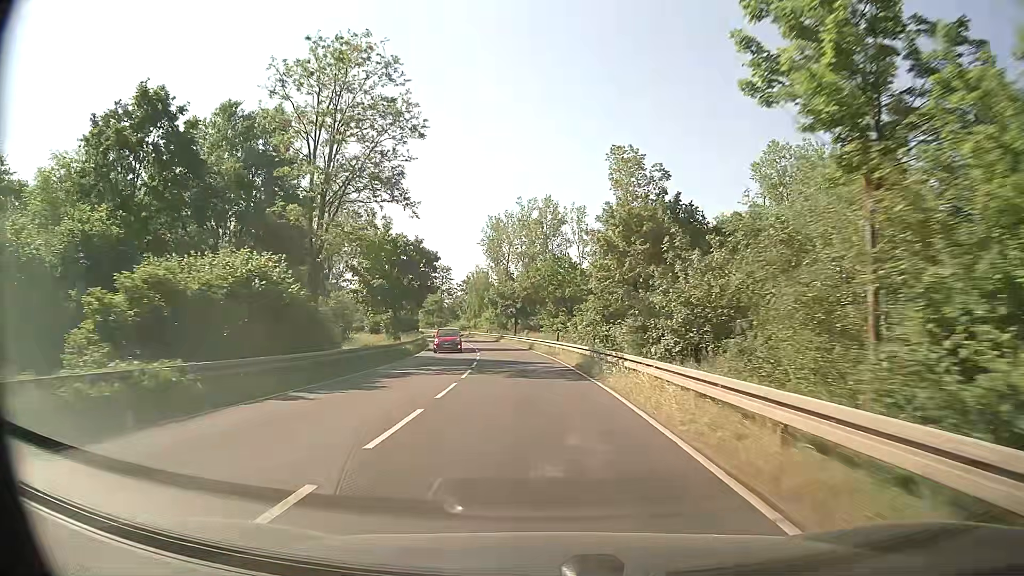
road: primary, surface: asphalt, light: Day
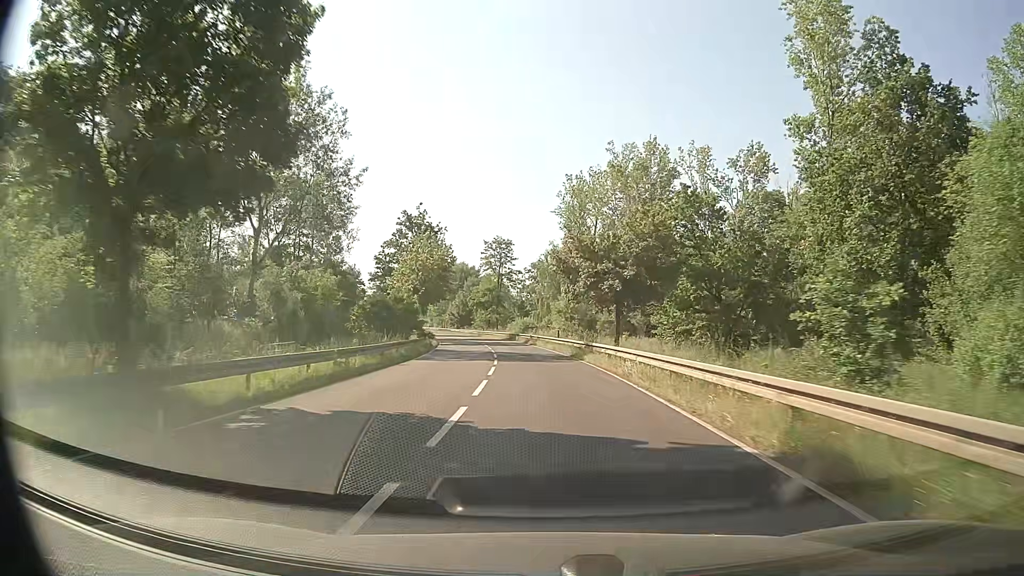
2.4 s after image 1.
(-2.5, +42.4) m; -7°
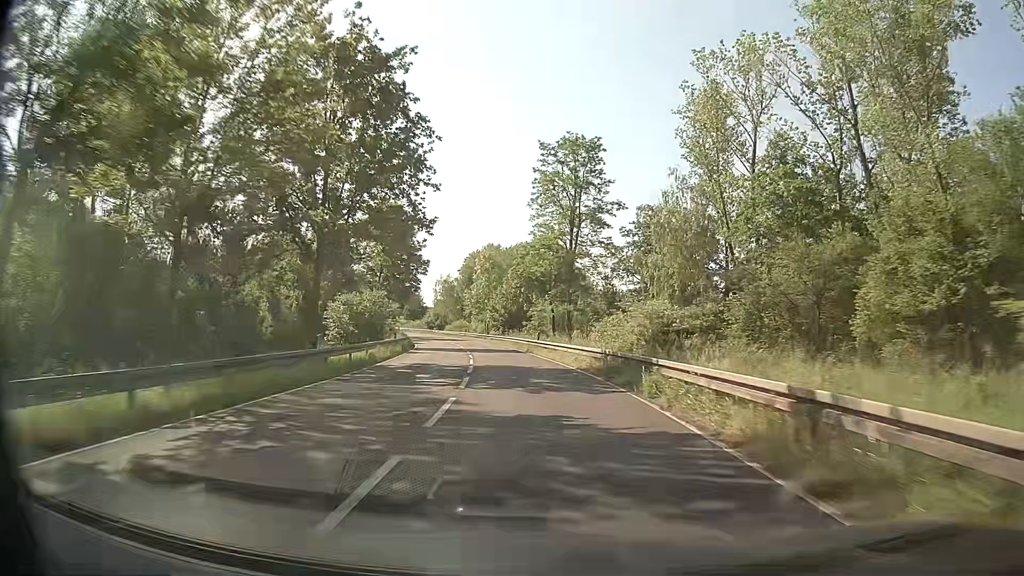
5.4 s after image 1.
(-2.7, +53.0) m; -6°
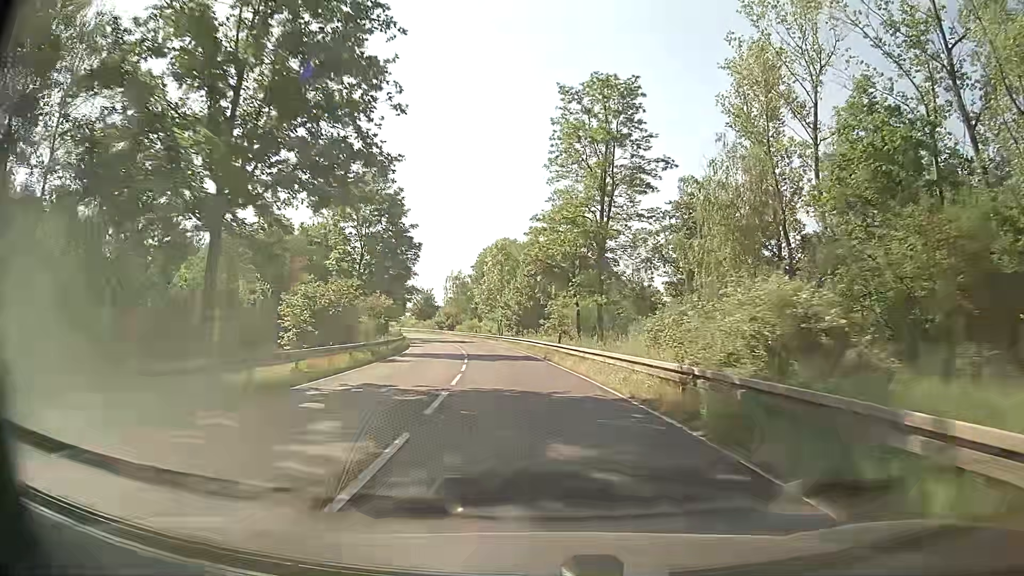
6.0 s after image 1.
(-0.2, +10.6) m; -2°
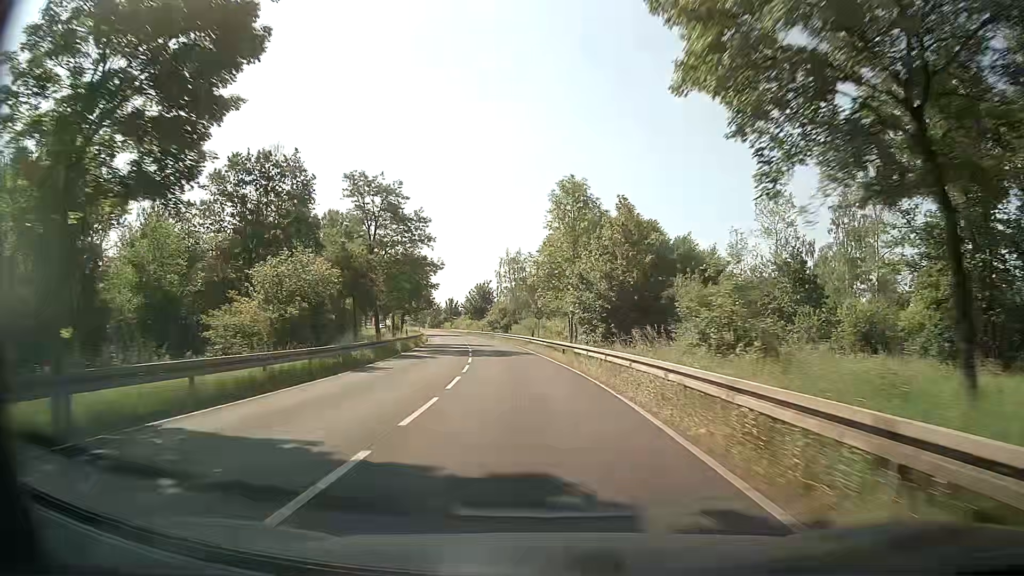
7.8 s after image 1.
(-1.6, +31.7) m; -6°
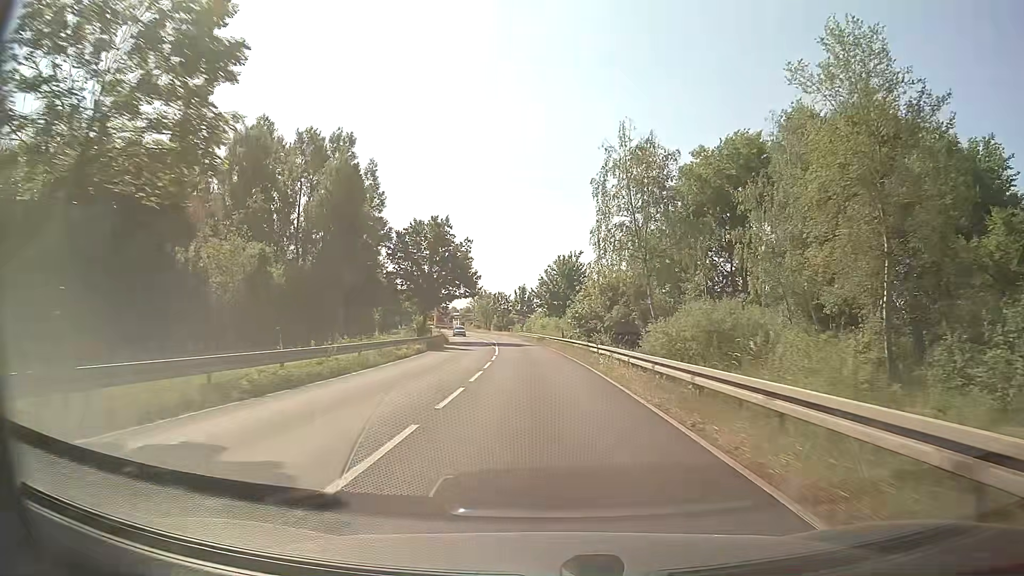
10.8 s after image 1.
(-4.0, +52.5) m; -7°
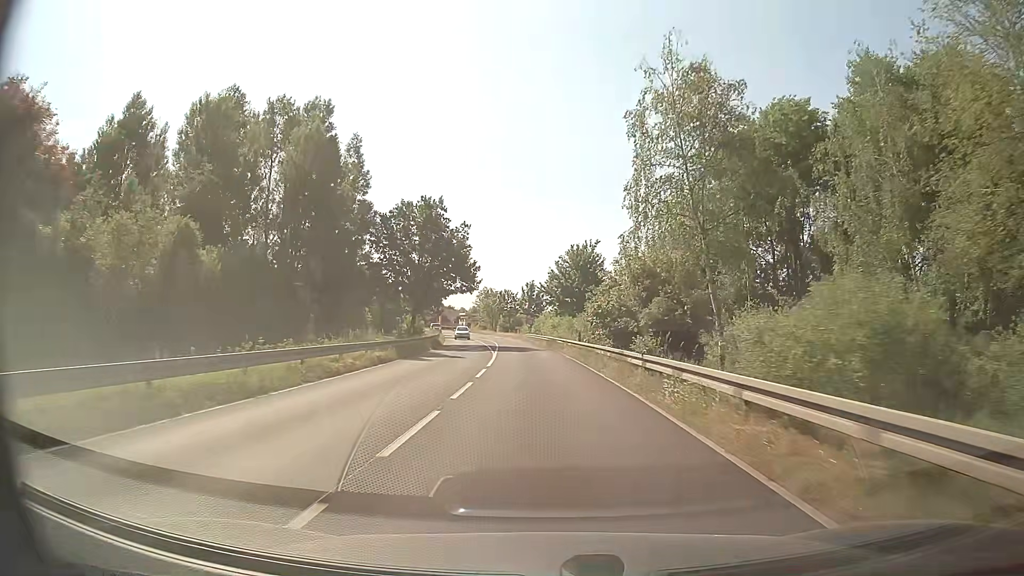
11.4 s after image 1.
(-0.1, +10.5) m; -1°
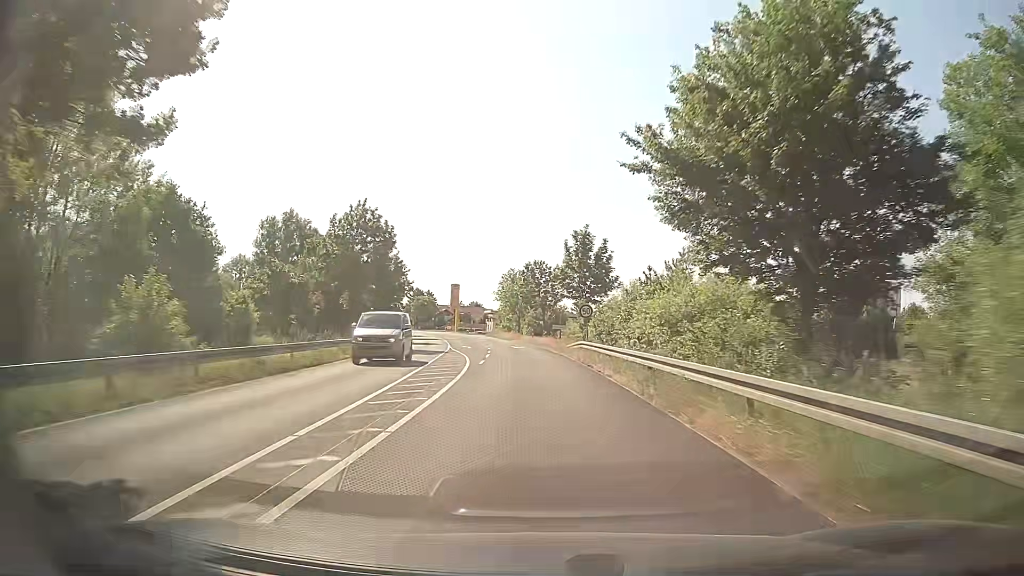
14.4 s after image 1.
(-1.4, +52.0) m; -3°
(0, +10) (0, +20) (-1, +30) (-1, +40) (-2, +50) (-3, +60) (-5, +70) (-6, +80) (-8, +90) (-10, +99) m
